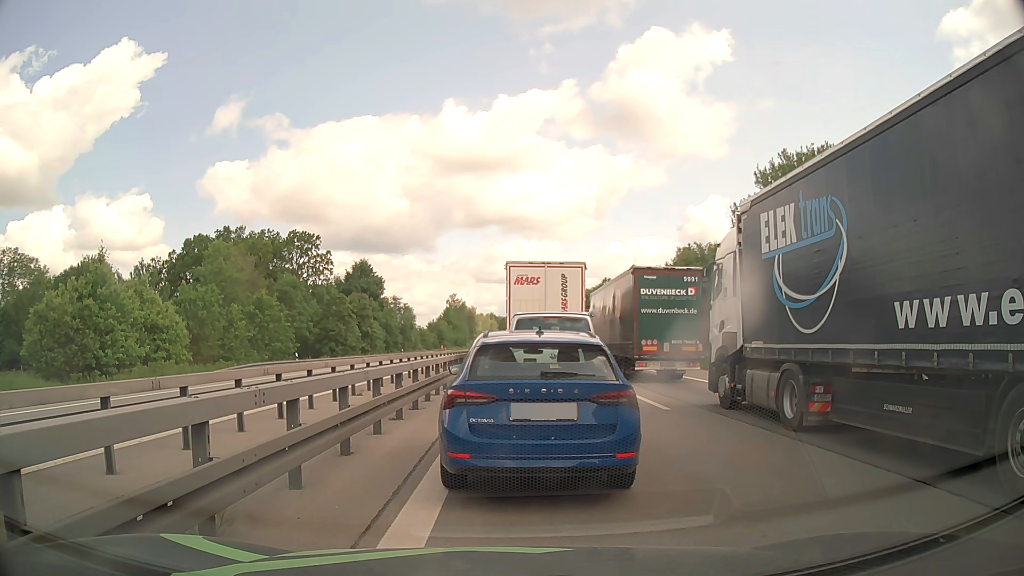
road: motorway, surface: asphalt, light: Day
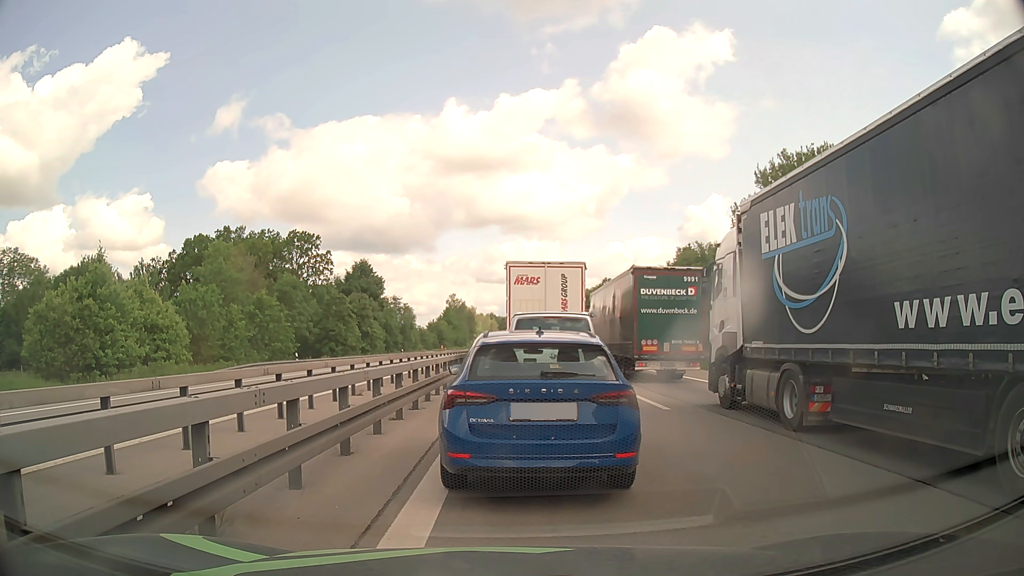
(0.0, 0.0) m; 0°
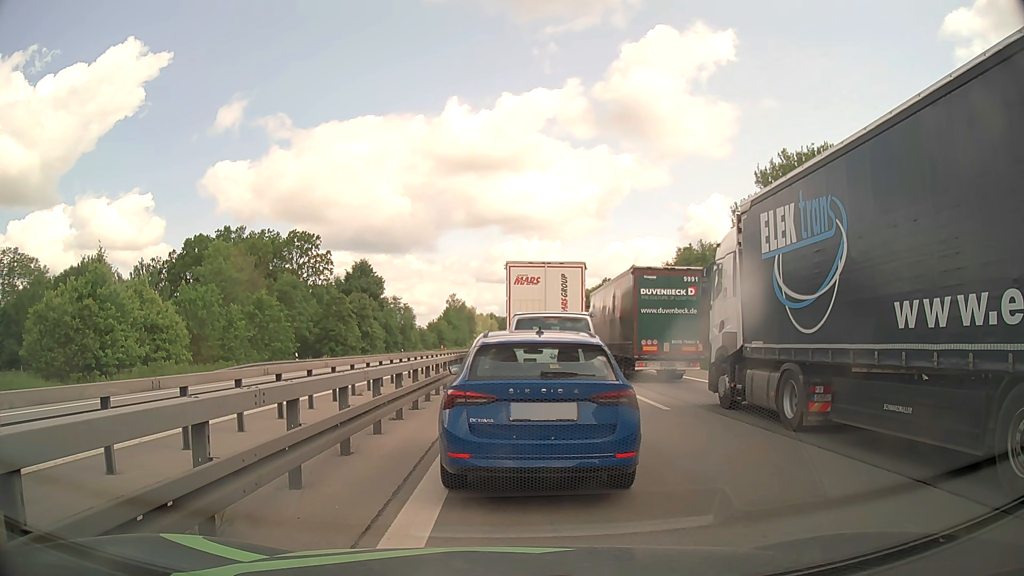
(0.0, 0.0) m; 0°
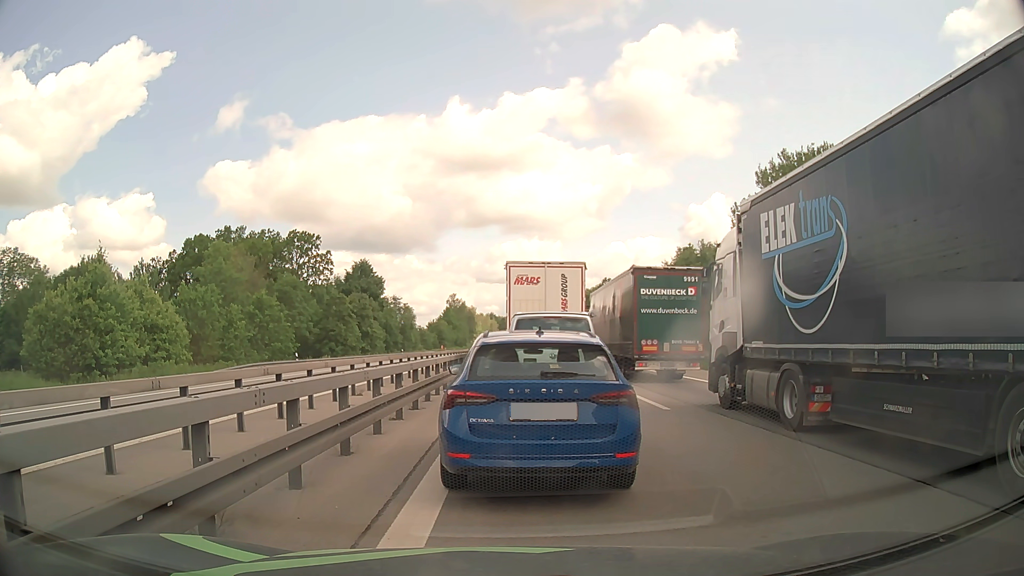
(0.0, 0.0) m; 0°
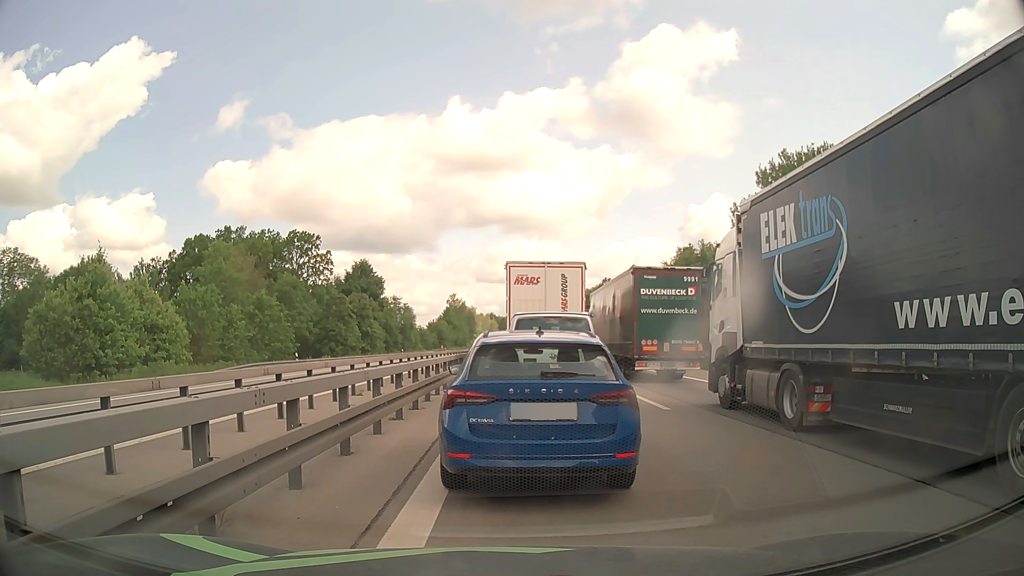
(0.0, 0.0) m; 0°
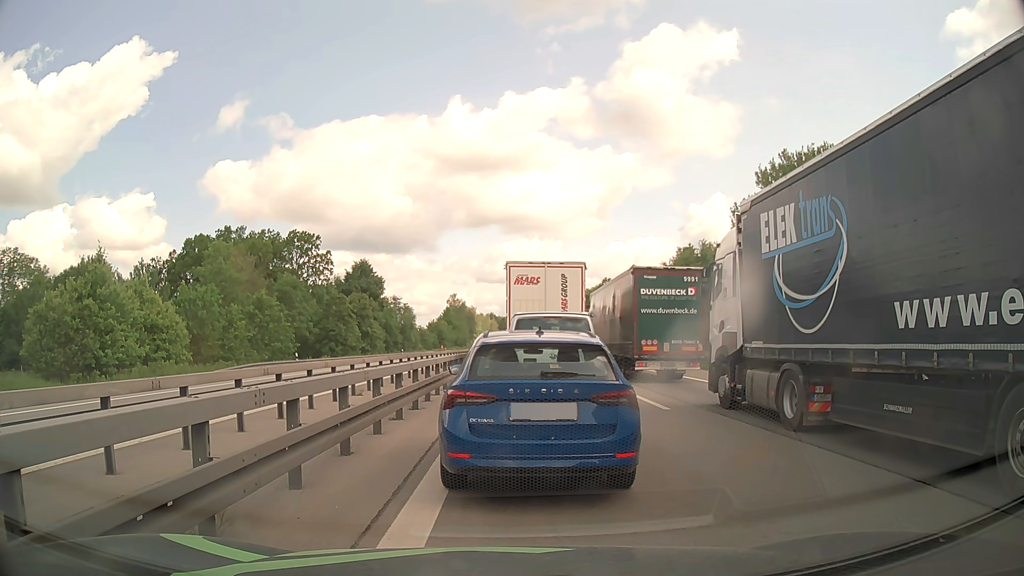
(0.0, 0.0) m; 0°
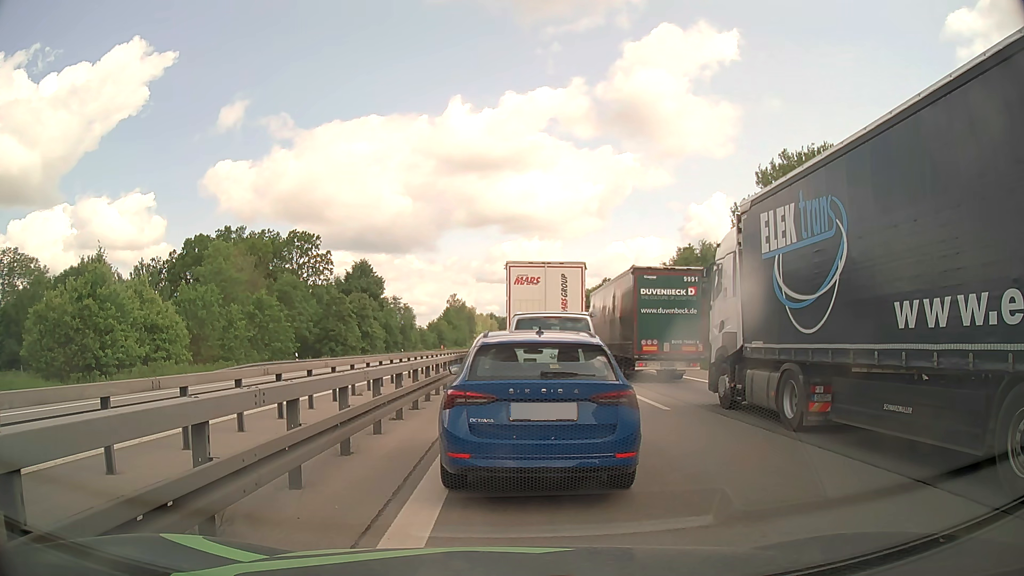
(0.0, 0.0) m; 0°
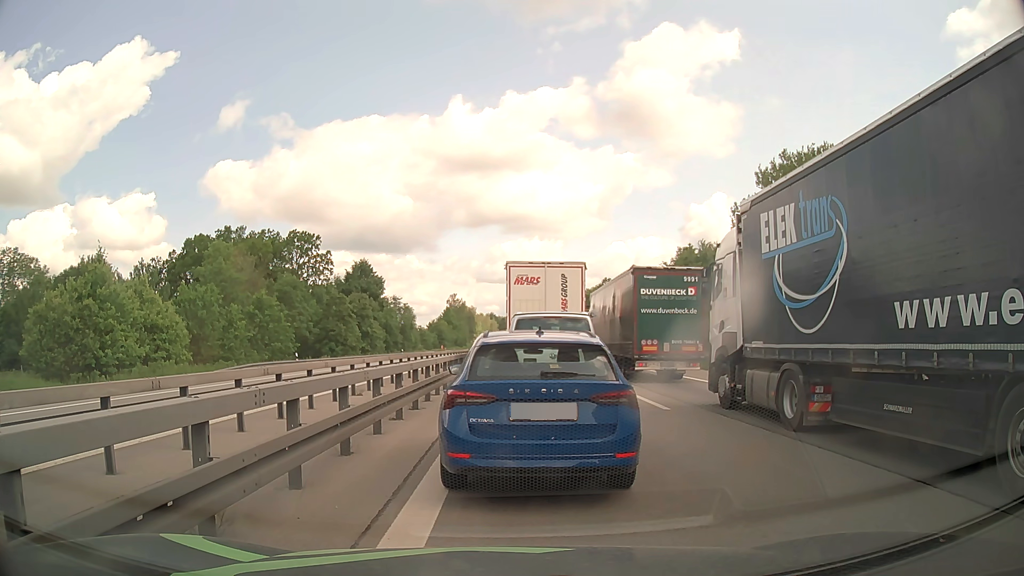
(0.0, 0.0) m; 0°
